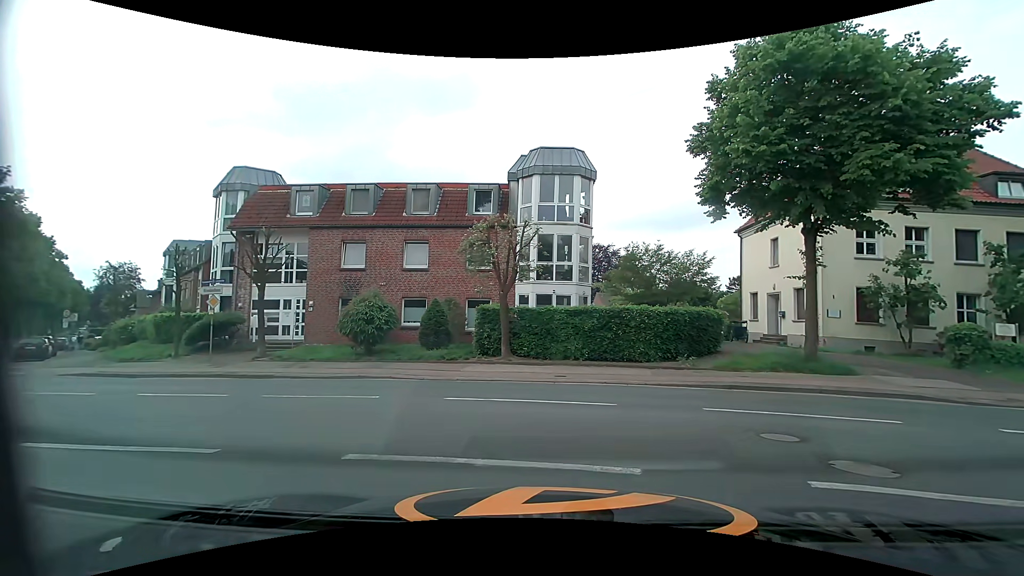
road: unclassified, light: Day
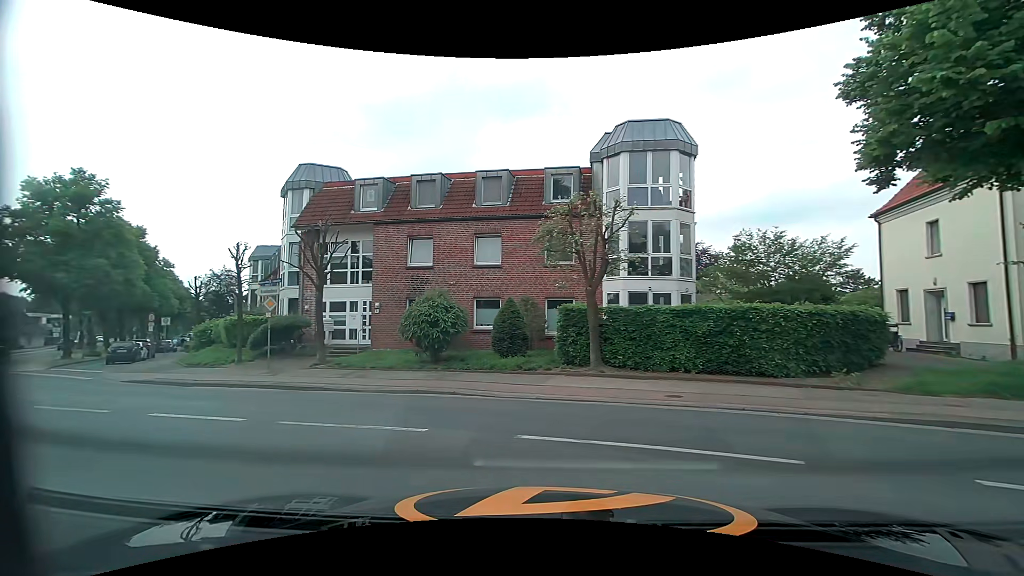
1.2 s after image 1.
(-0.3, +3.3) m; -9°
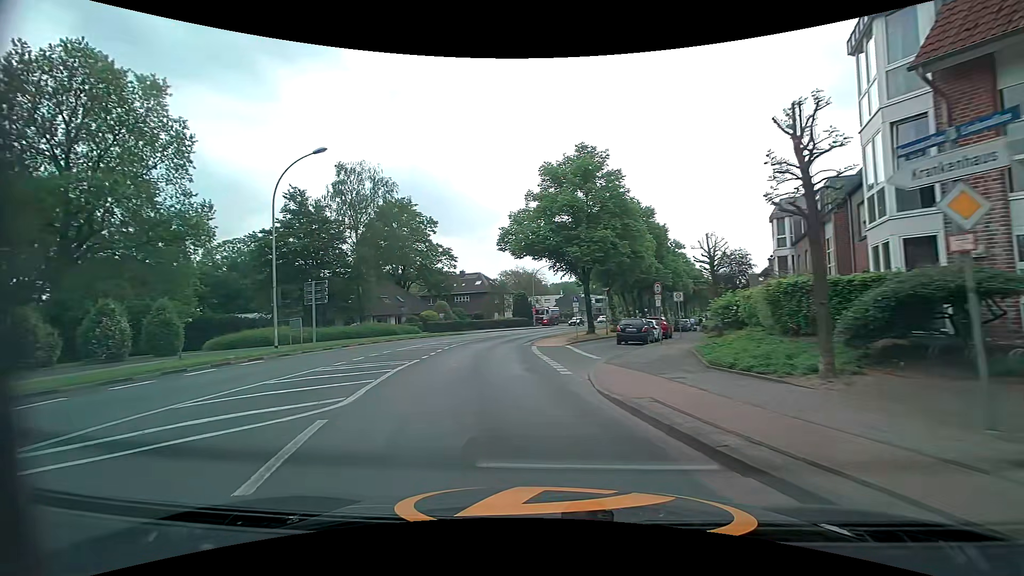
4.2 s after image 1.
(-7.1, +11.8) m; -55°
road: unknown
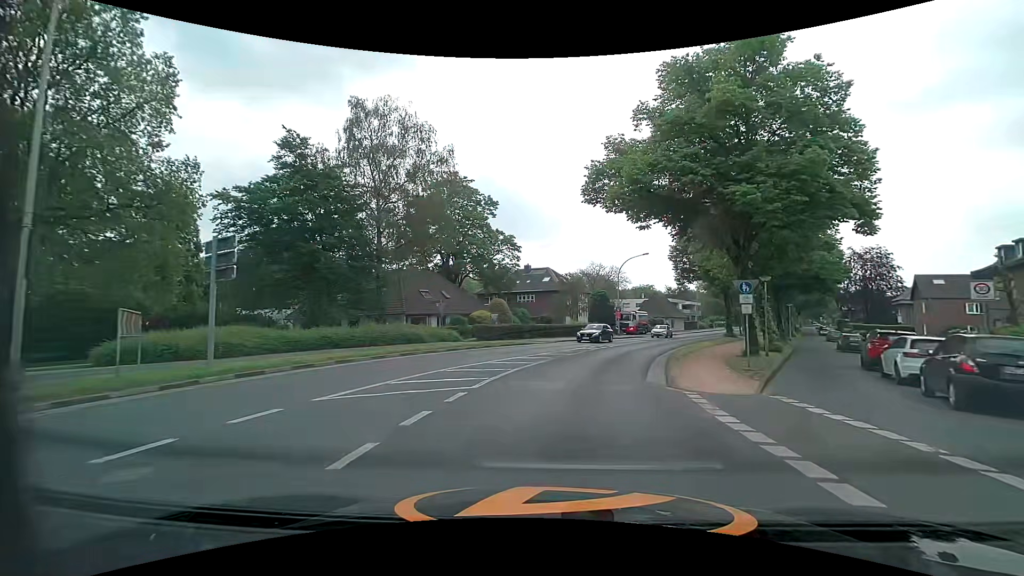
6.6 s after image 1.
(-2.1, +16.9) m; -7°
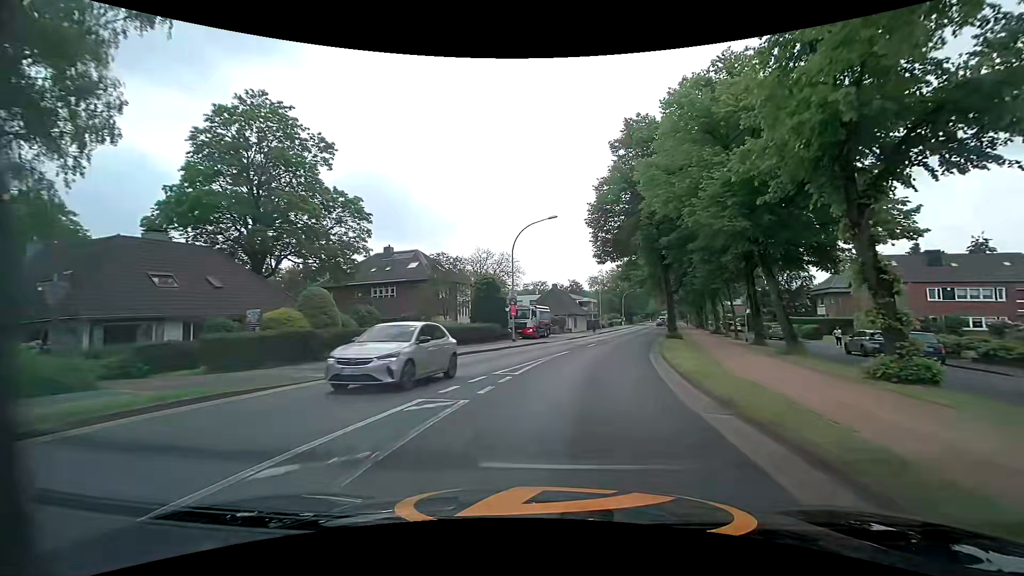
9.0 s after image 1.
(+2.1, +21.7) m; +12°
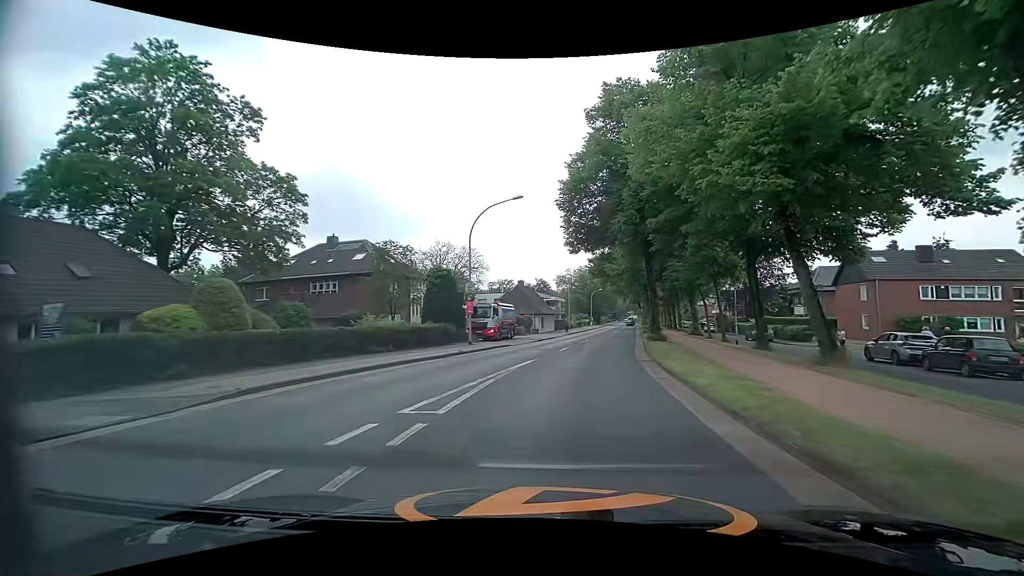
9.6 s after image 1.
(+0.2, +6.2) m; +4°
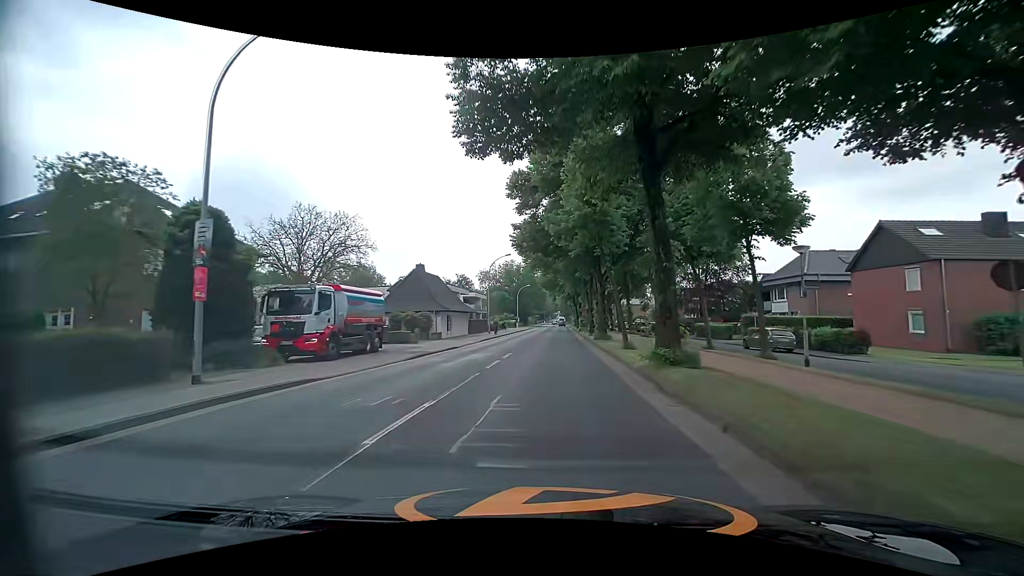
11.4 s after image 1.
(+1.7, +20.0) m; +7°
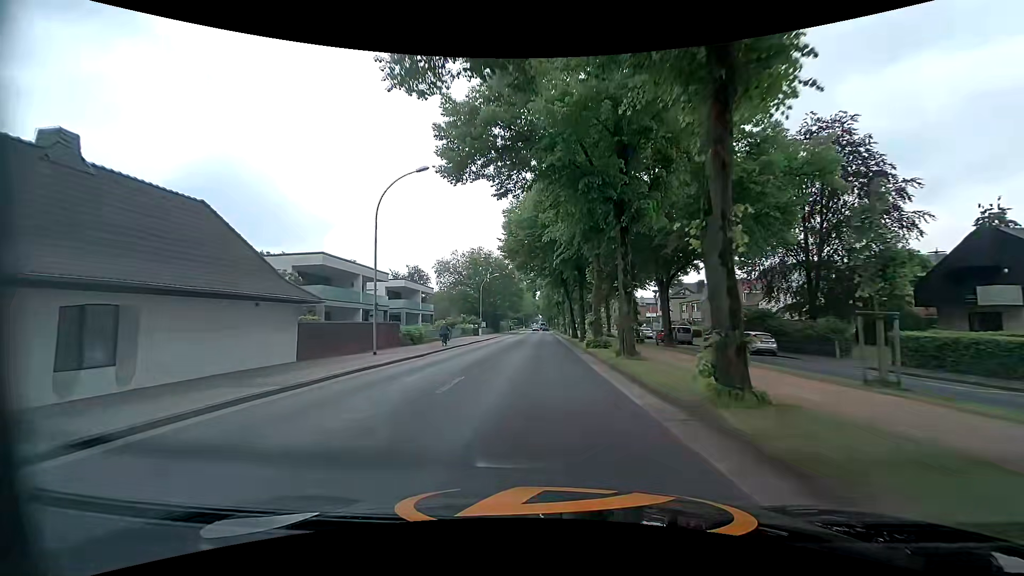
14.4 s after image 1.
(+1.5, +36.4) m; +2°
